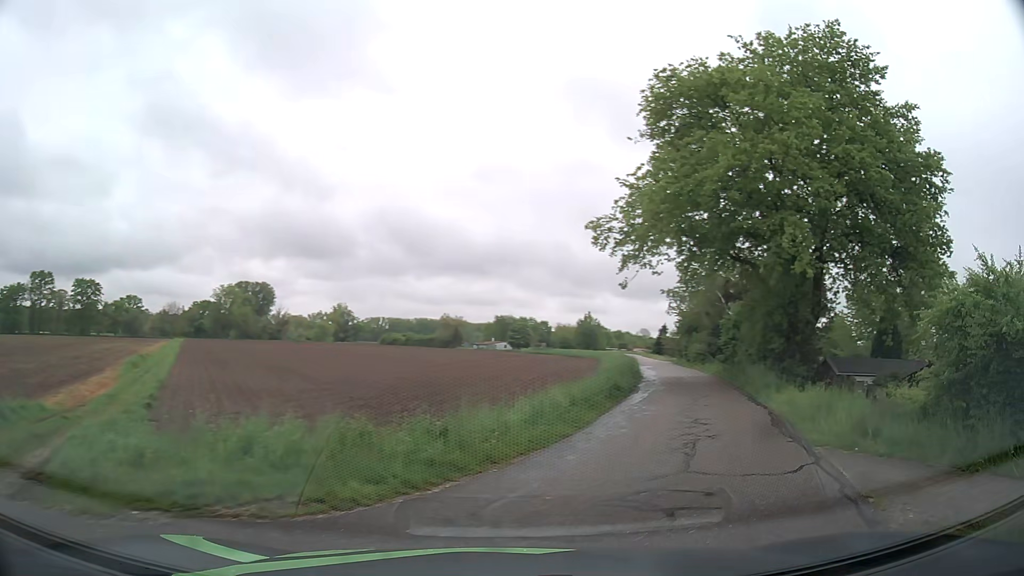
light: Day
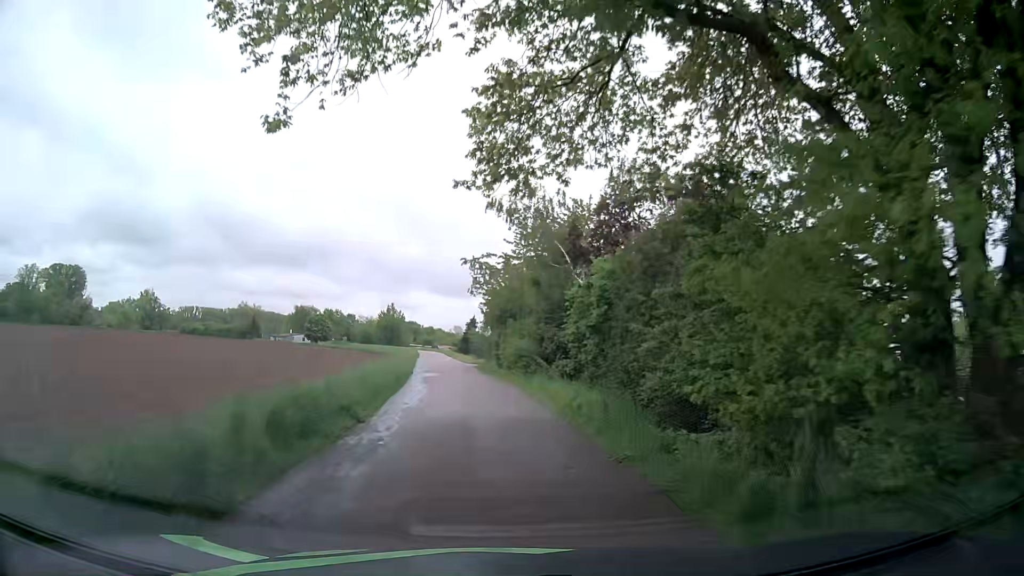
(+5.3, +21.6) m; +15°
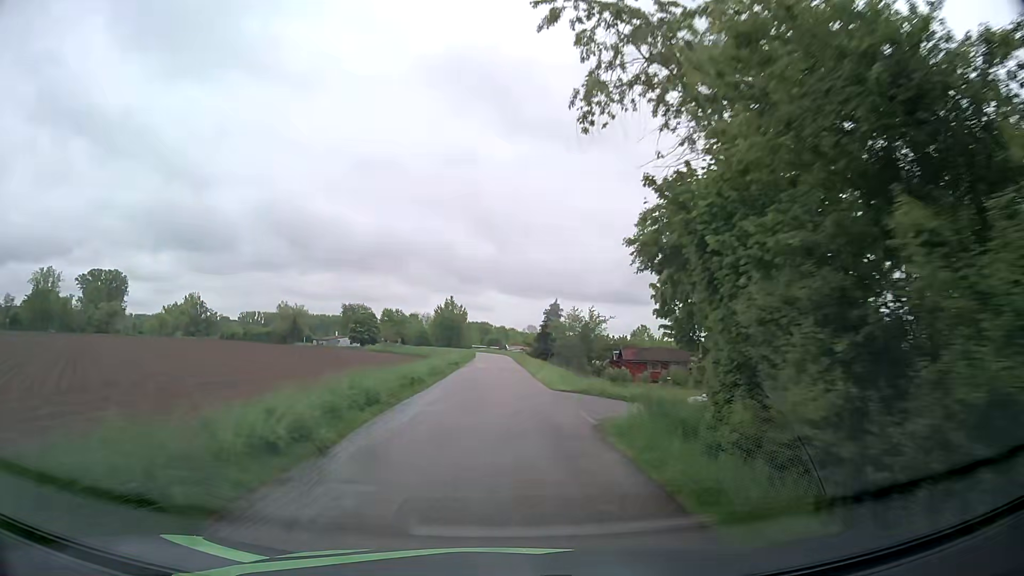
(-2.2, +34.1) m; -6°
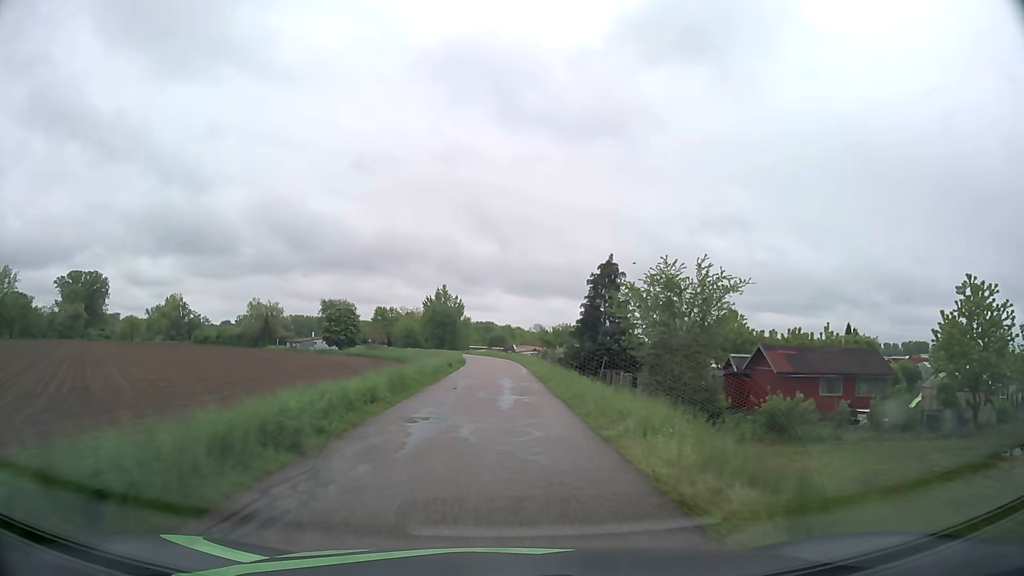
(-0.2, +31.1) m; -1°
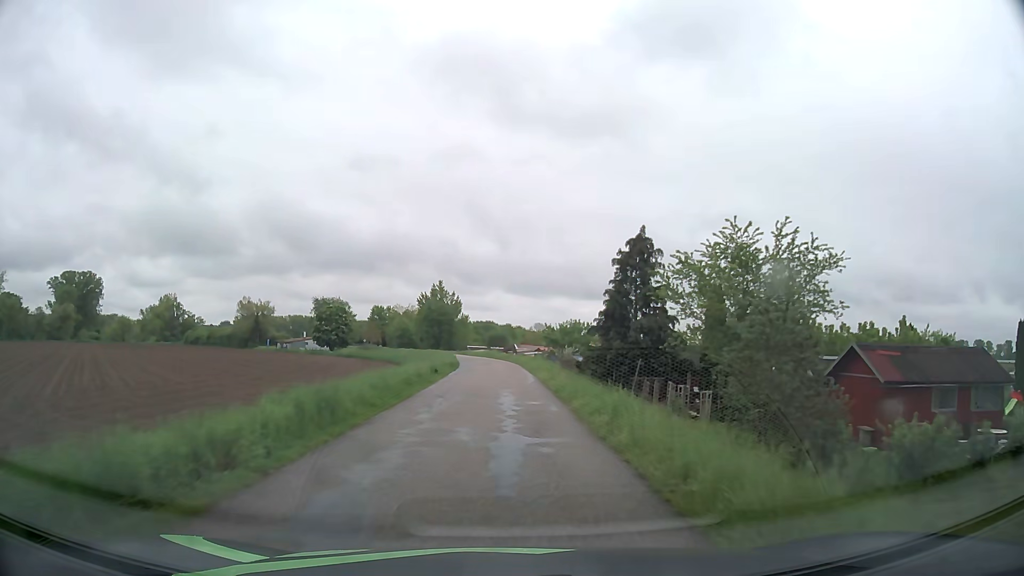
(0.0, +7.9) m; 0°
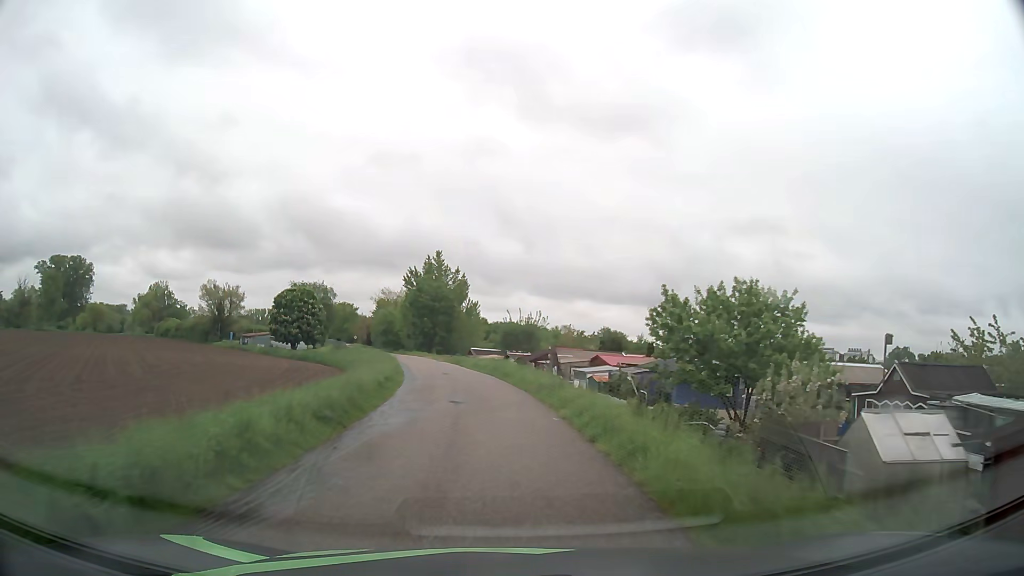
(-0.5, +38.0) m; -2°
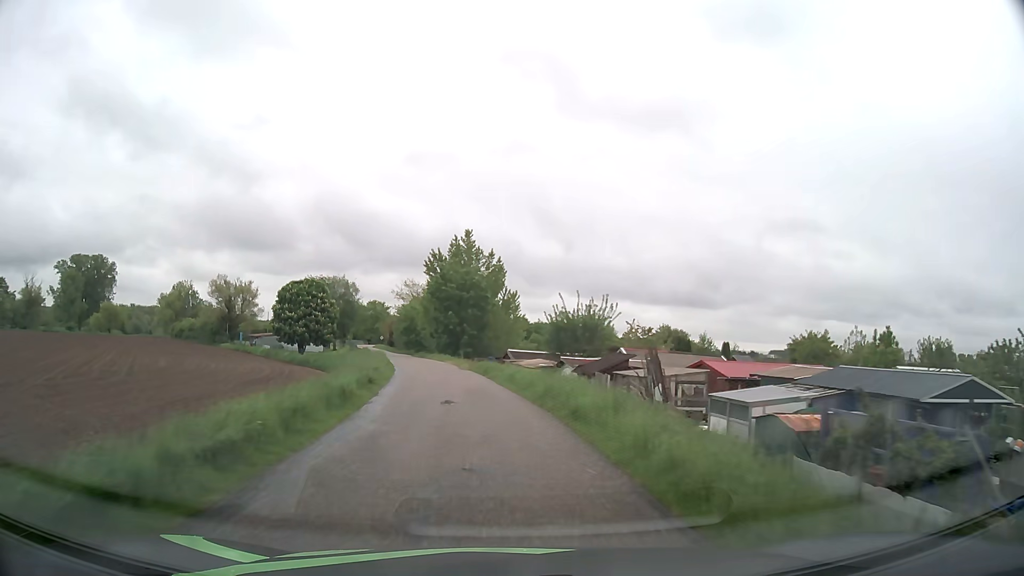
(-0.3, +15.2) m; -3°
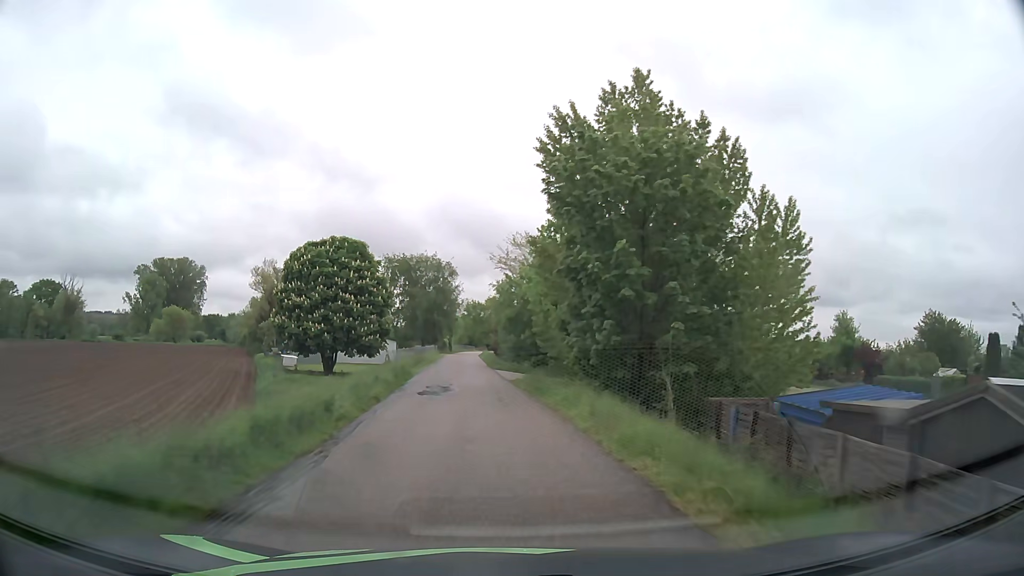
(-4.2, +40.1) m; -11°
(0, +10) (-1, +20) (-1, +30) (-2, +40) (-3, +50) (-4, +60) (-4, +70) (-5, +80) (-5, +90) (-5, +100) m
